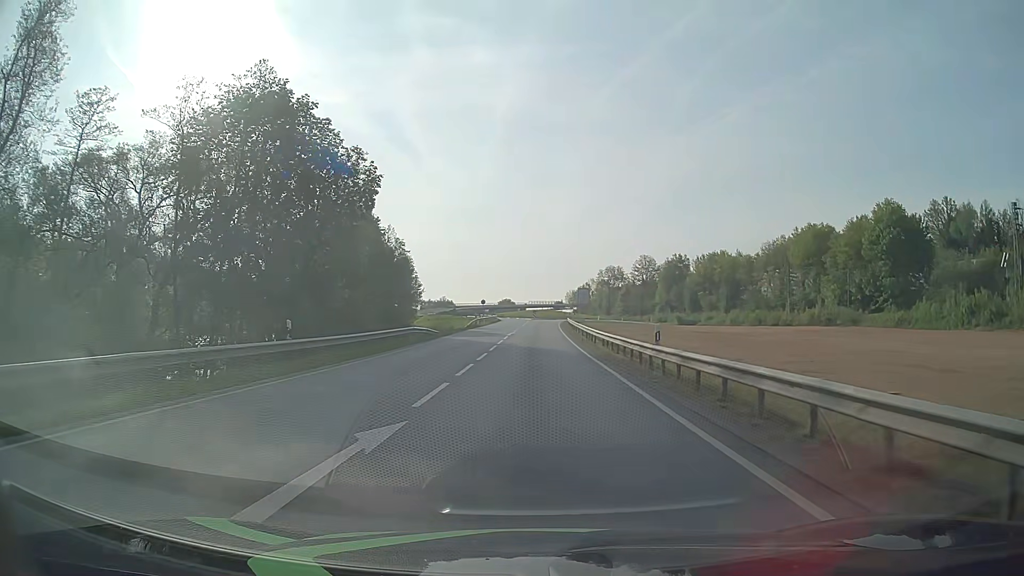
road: primary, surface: asphalt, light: Day
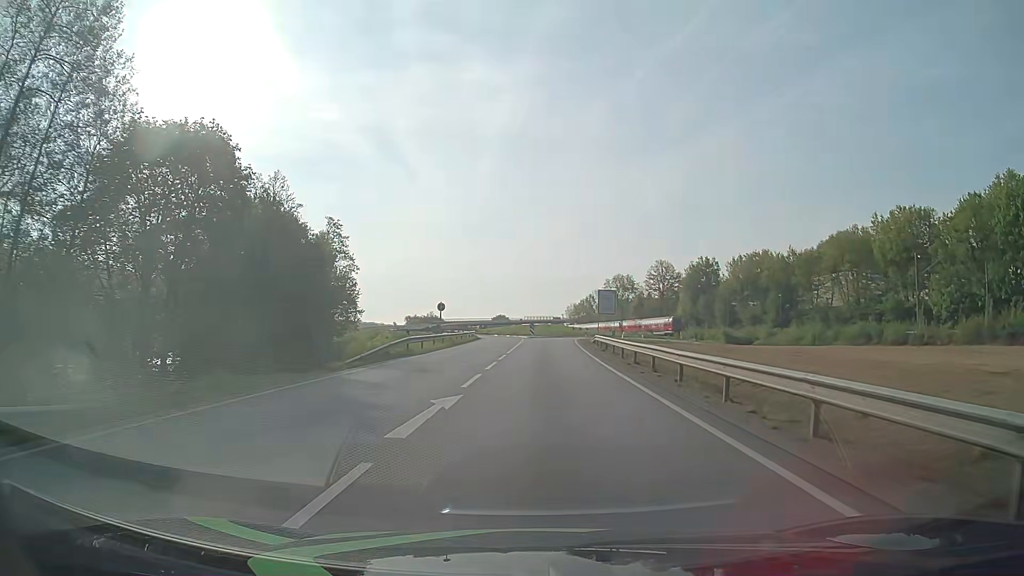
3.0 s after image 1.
(0.0, +38.4) m; 0°
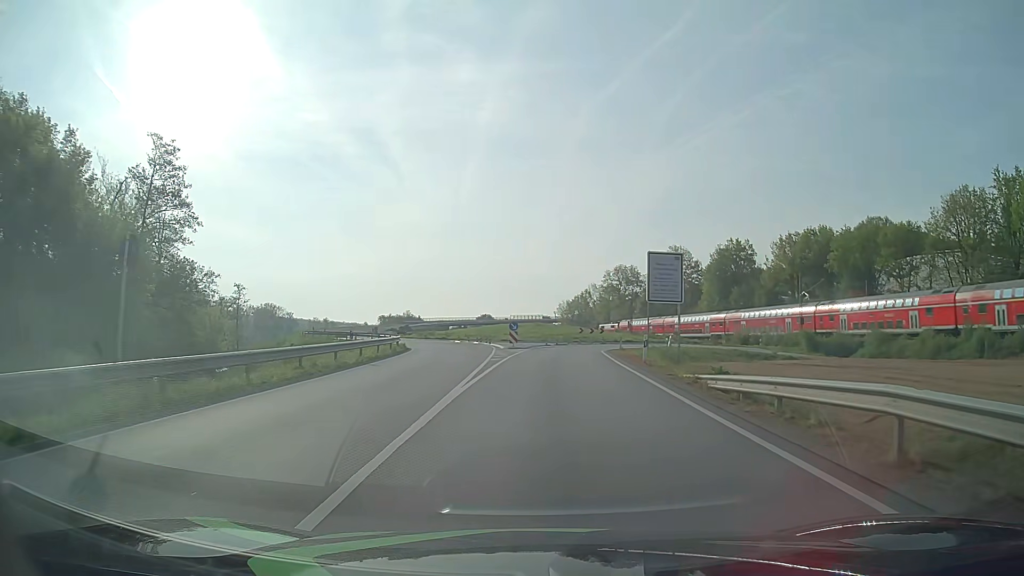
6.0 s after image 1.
(+0.4, +37.8) m; +1°
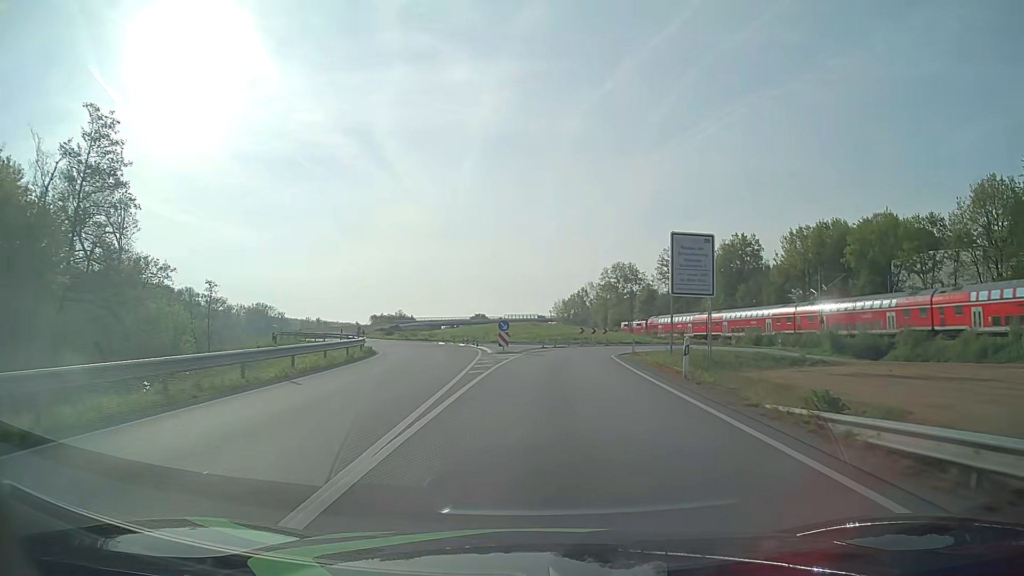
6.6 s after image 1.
(0.0, +7.4) m; +1°
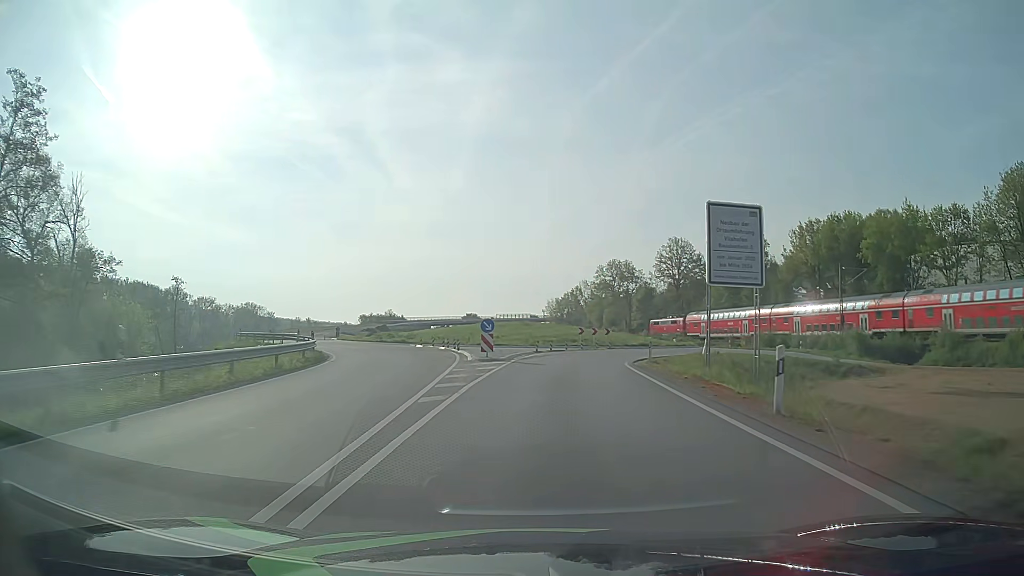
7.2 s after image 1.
(0.0, +7.2) m; +1°
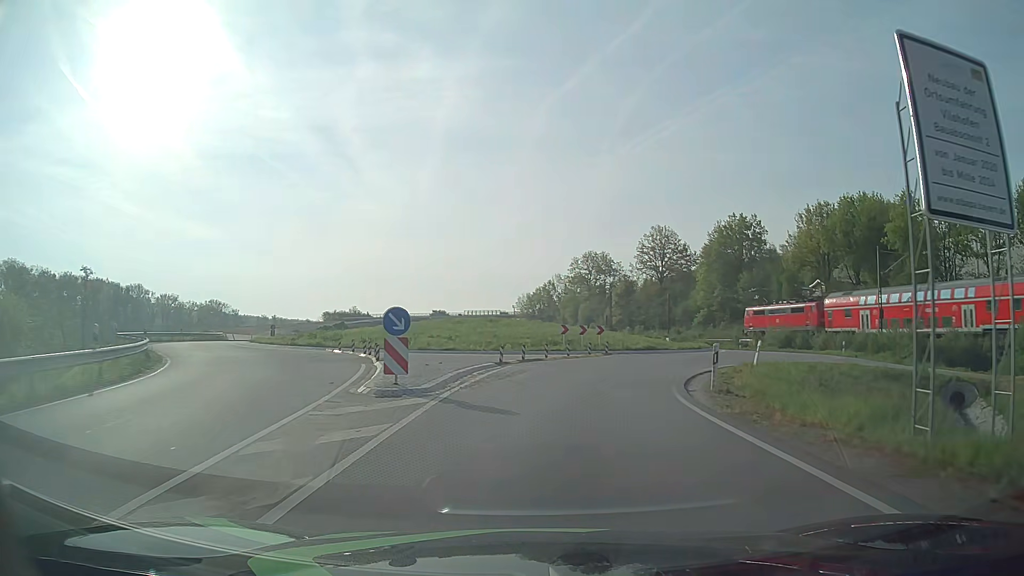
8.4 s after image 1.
(+0.2, +13.8) m; +3°
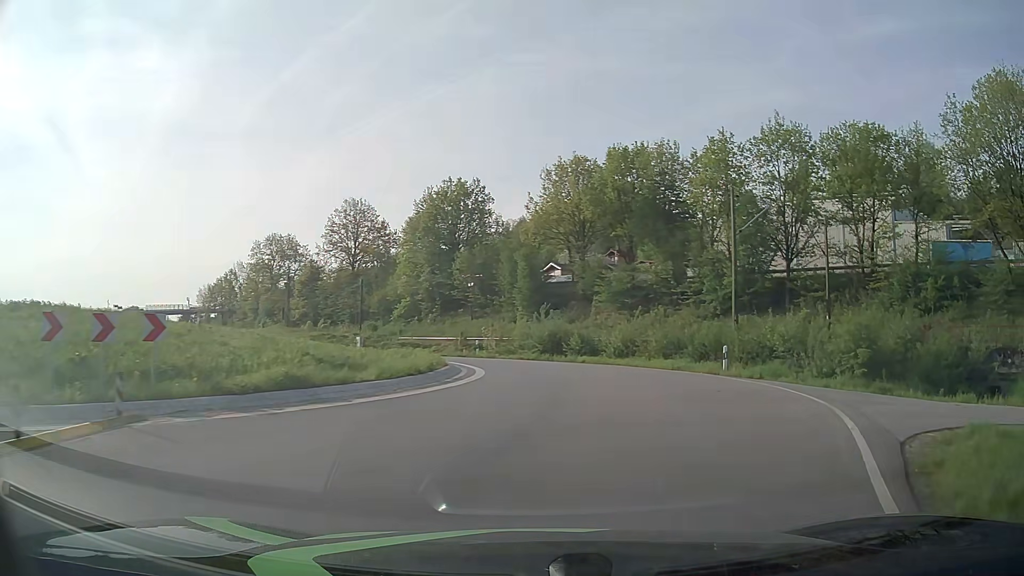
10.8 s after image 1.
(+4.4, +24.4) m; +26°
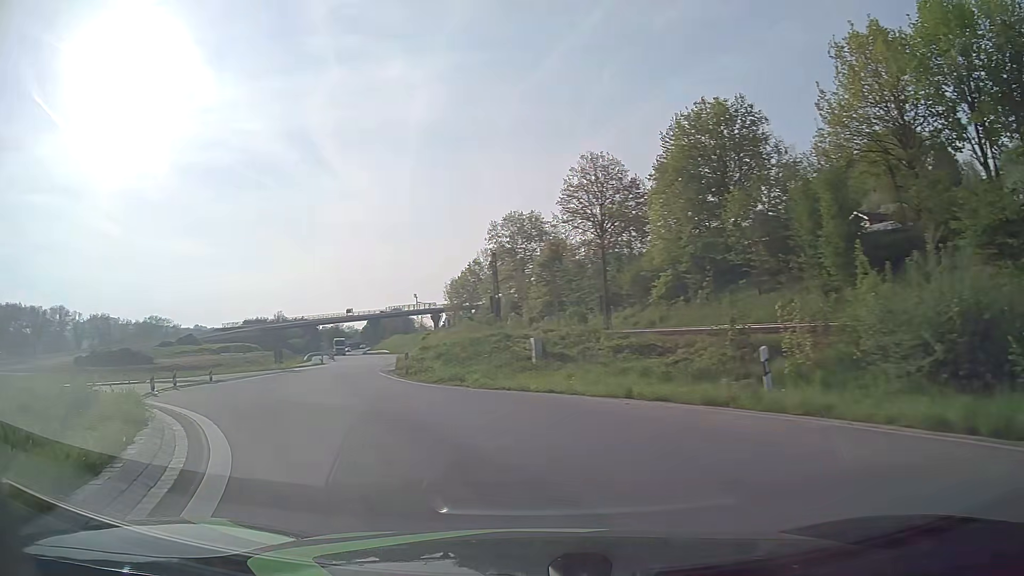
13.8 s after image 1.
(-1.5, +27.3) m; -25°
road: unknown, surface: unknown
(-2, +10) (-6, +19) (-8, +29) (-10, +39) (-11, +48) (-12, +58) (-14, +68) (-17, +78) (-19, +87) (-22, +97) m
